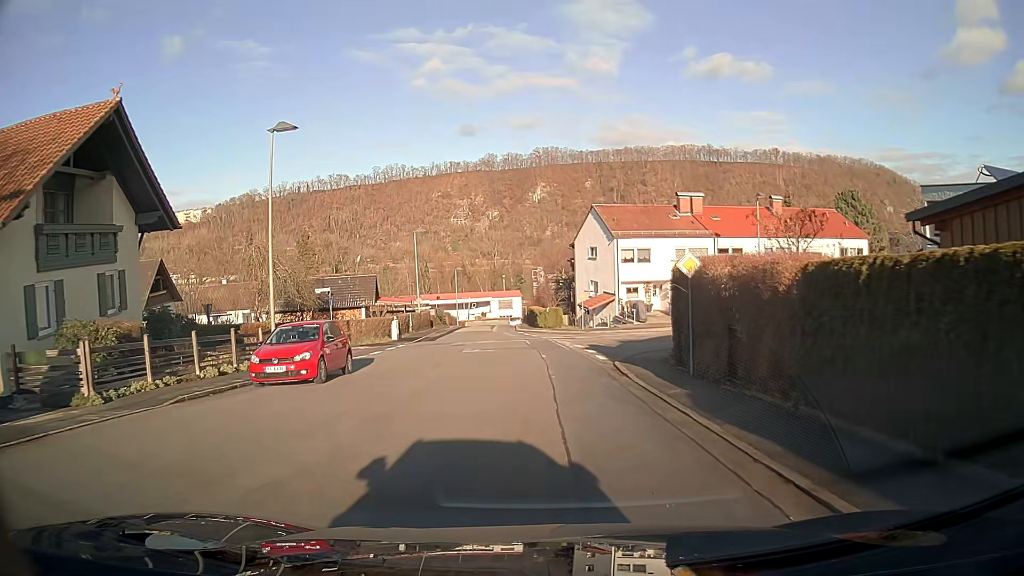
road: residential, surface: asphalt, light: Day
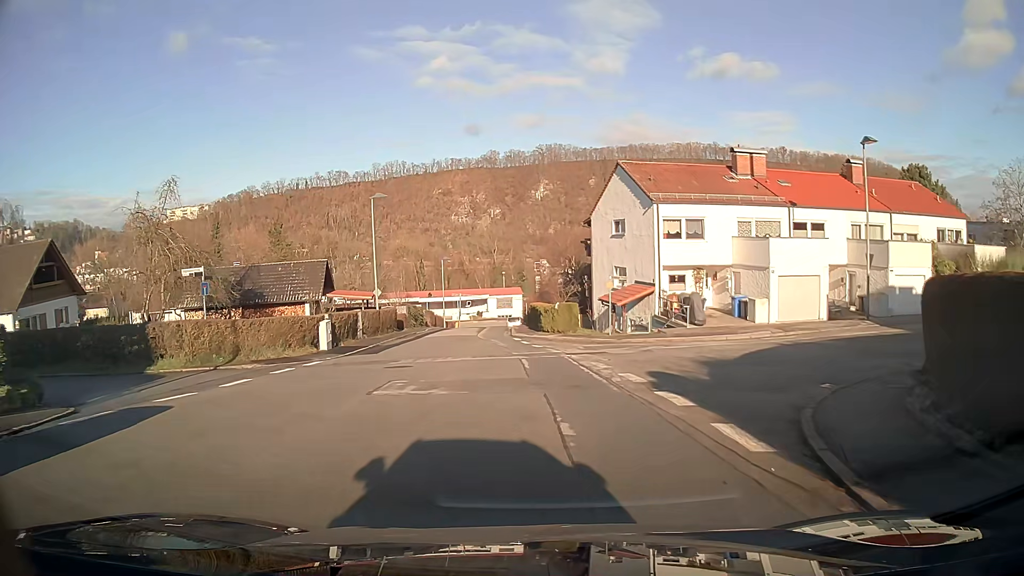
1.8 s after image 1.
(0.0, +15.0) m; -1°
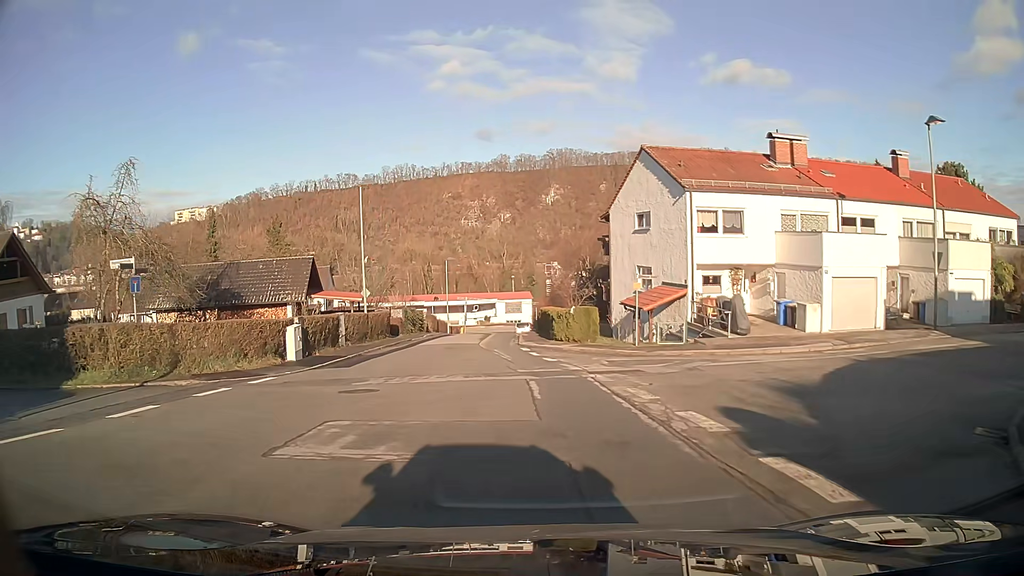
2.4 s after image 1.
(0.0, +5.0) m; -1°
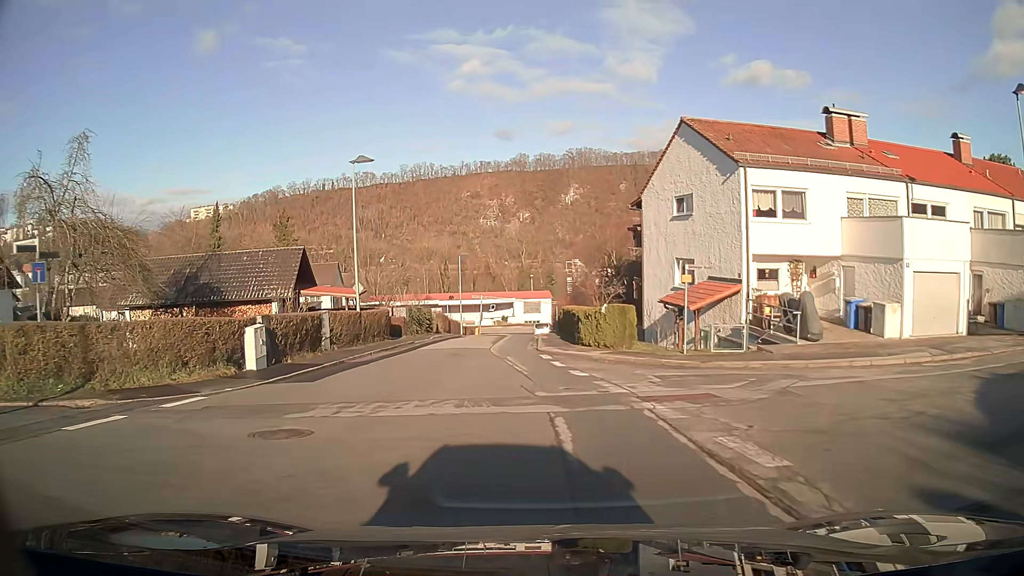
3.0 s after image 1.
(-0.1, +5.0) m; -2°
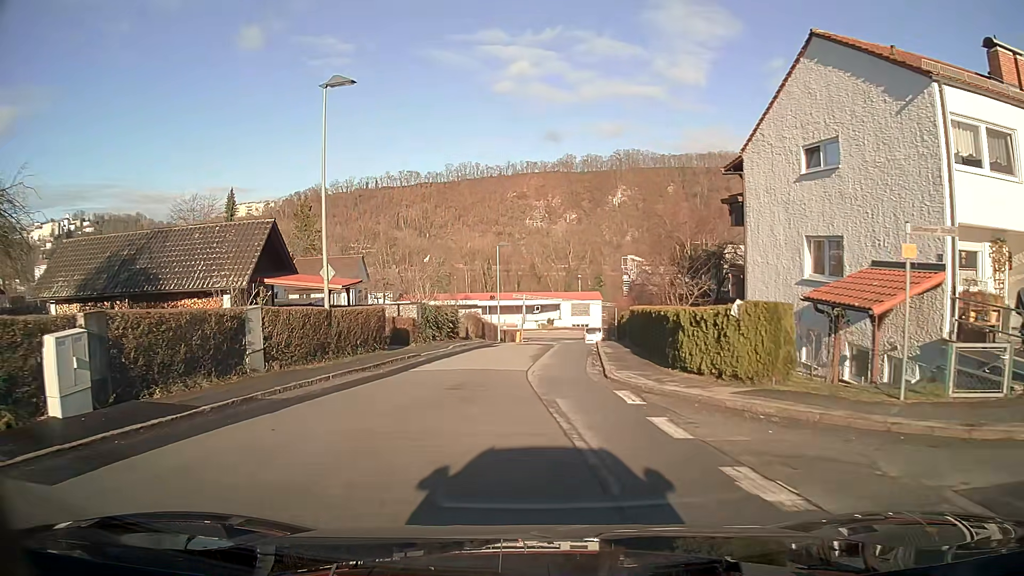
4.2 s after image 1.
(-0.3, +10.2) m; -3°
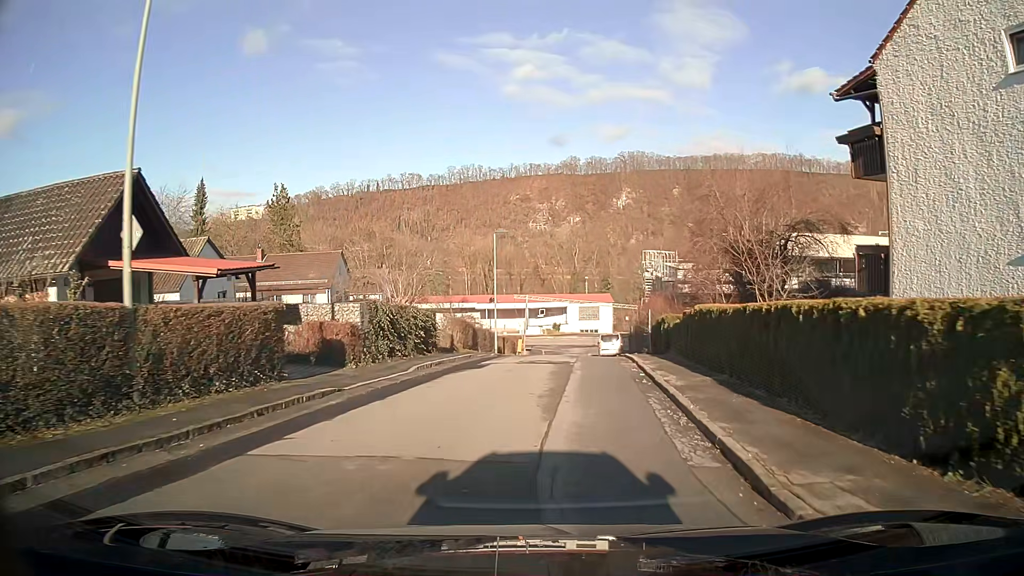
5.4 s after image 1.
(0.0, +10.2) m; +1°
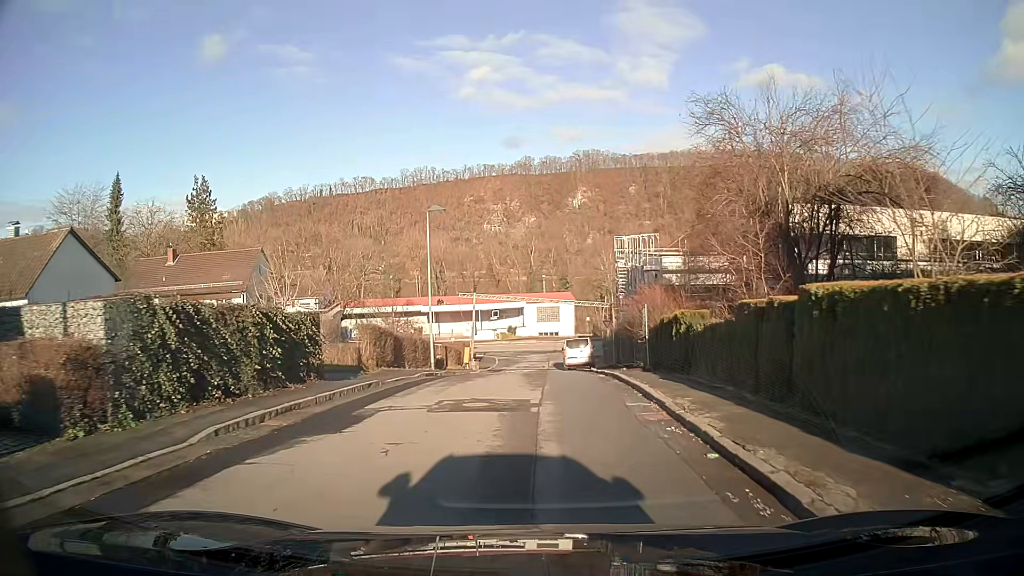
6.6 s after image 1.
(+0.3, +9.9) m; +3°
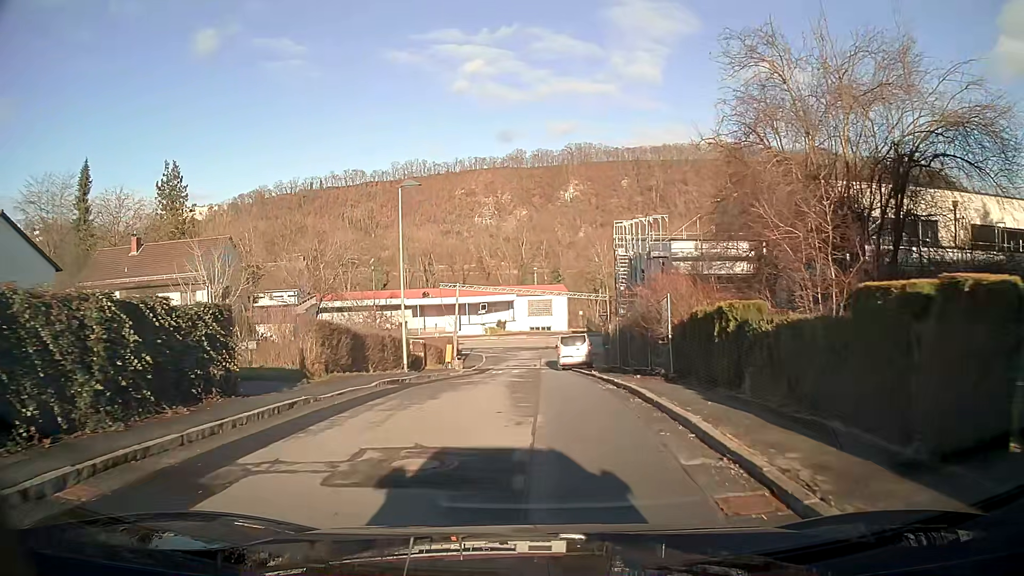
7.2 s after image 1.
(0.0, +4.8) m; +1°
(0, +10) (0, +20) (-1, +30) (-1, +40) (0, +50) (+1, +60) (-6, +66) (-16, +68) (-26, +68) (-36, +69) m
